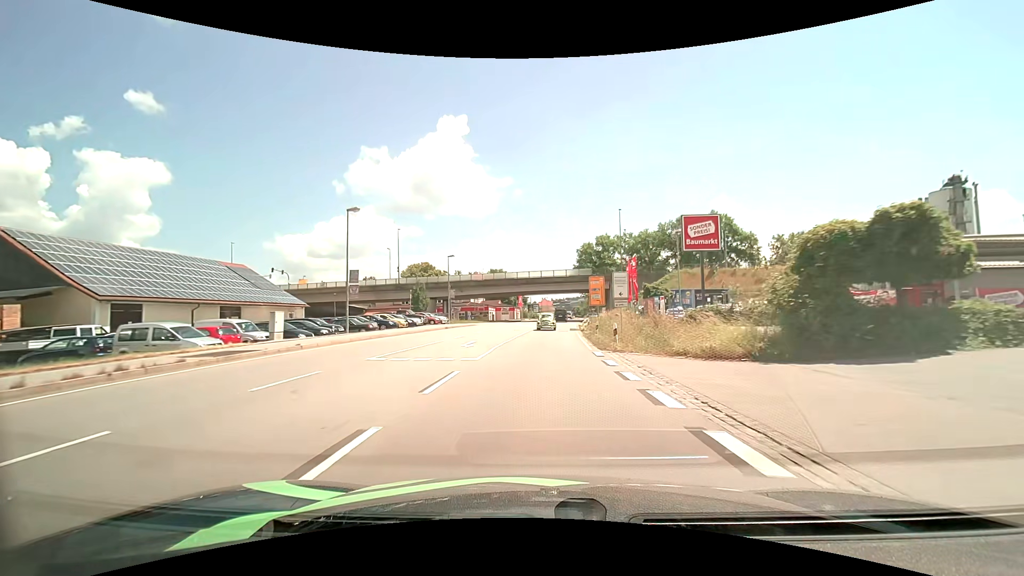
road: primary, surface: asphalt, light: Day
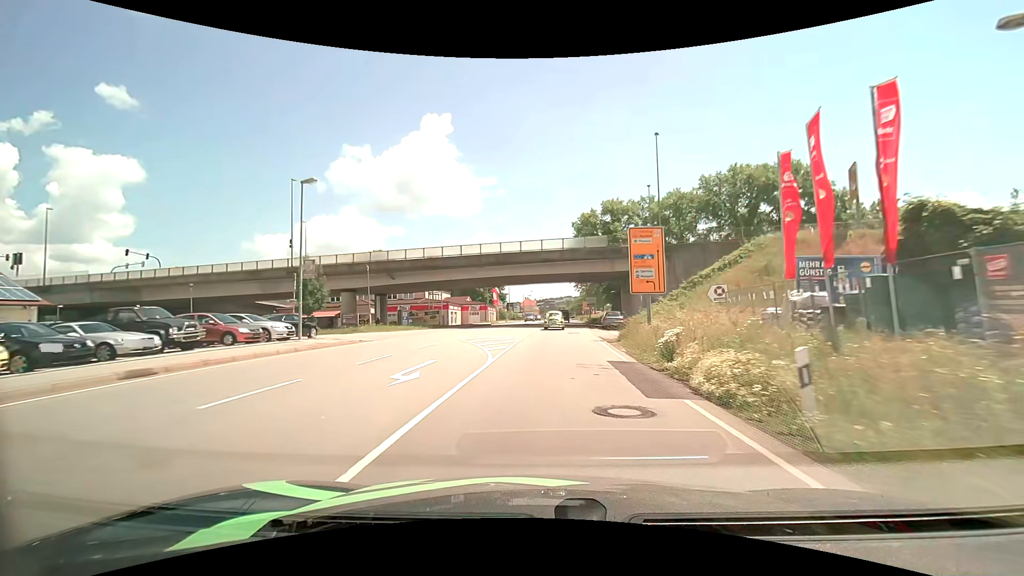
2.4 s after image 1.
(+0.5, +33.0) m; +2°
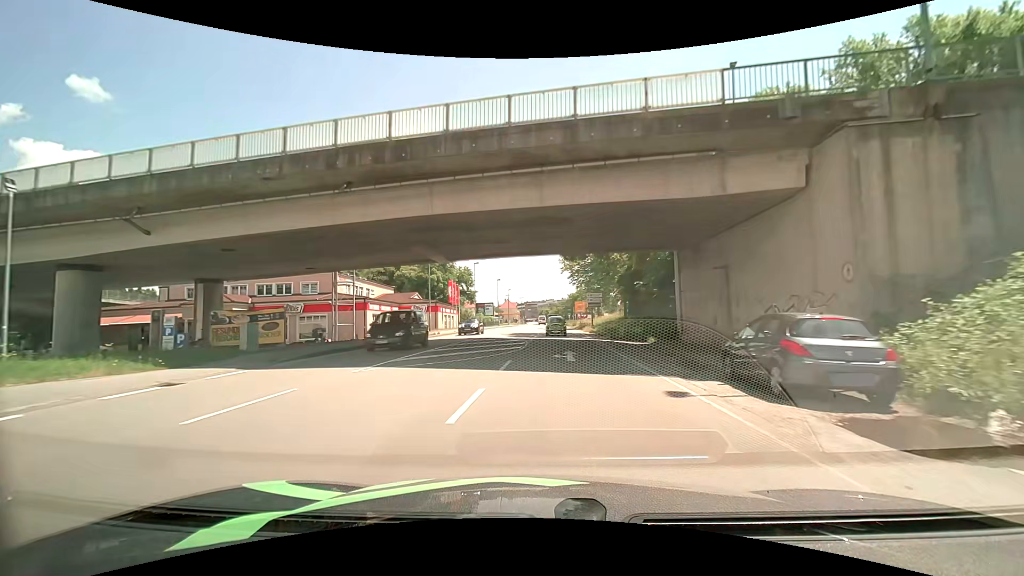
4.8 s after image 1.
(+0.7, +32.0) m; +2°
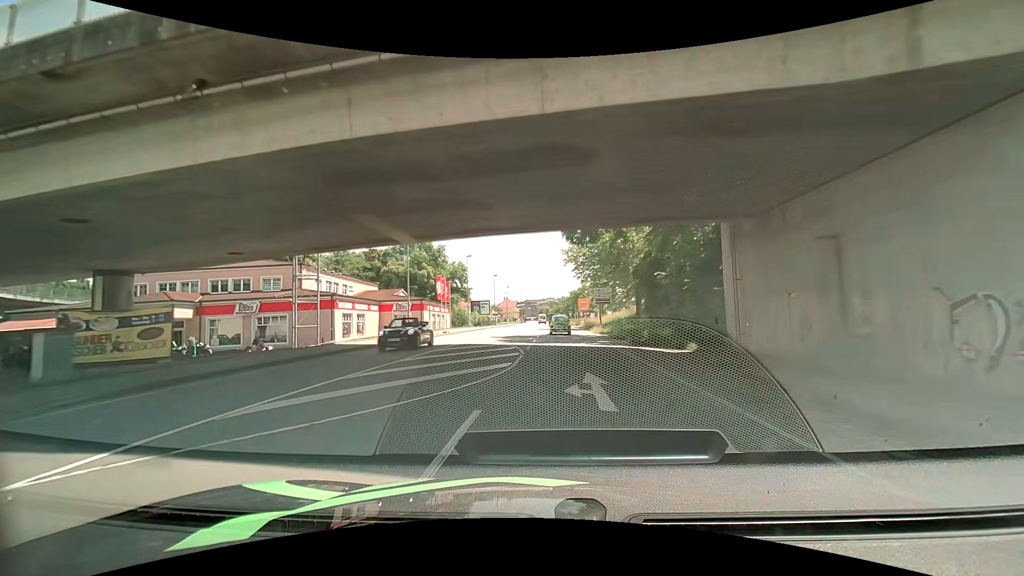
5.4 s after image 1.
(0.0, +8.1) m; 0°
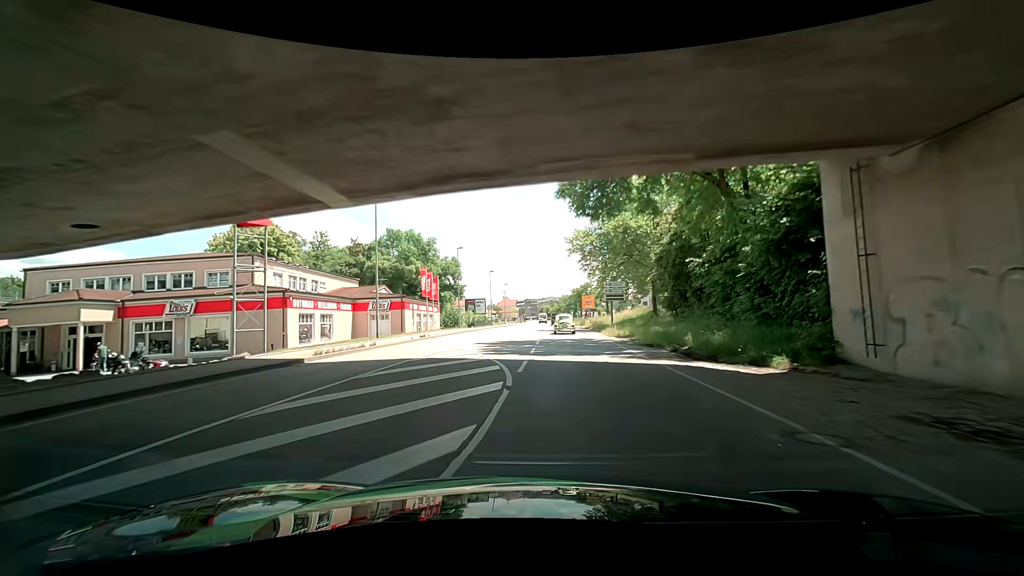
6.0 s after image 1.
(0.0, +8.2) m; +1°
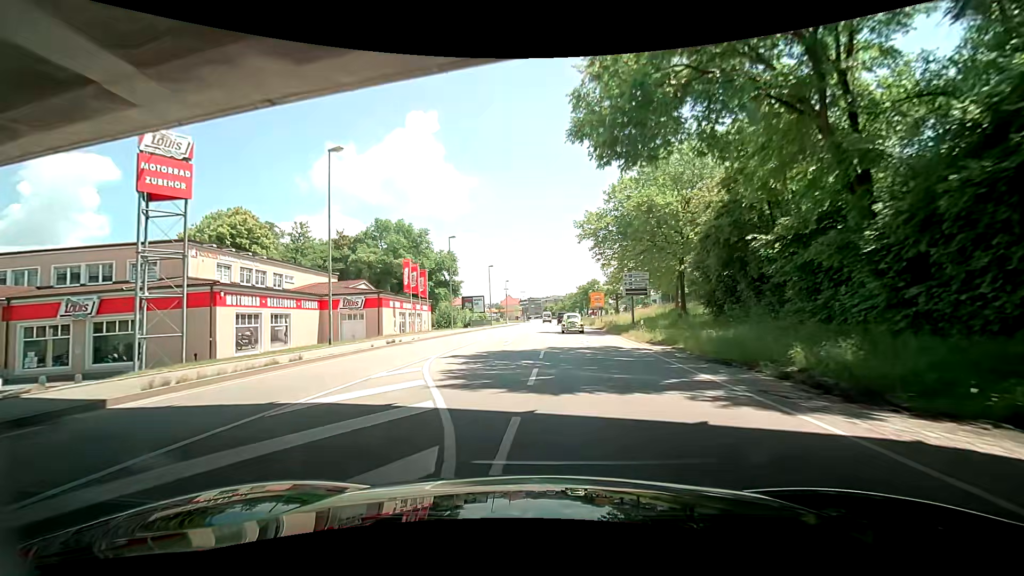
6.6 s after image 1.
(-0.1, +8.2) m; -2°
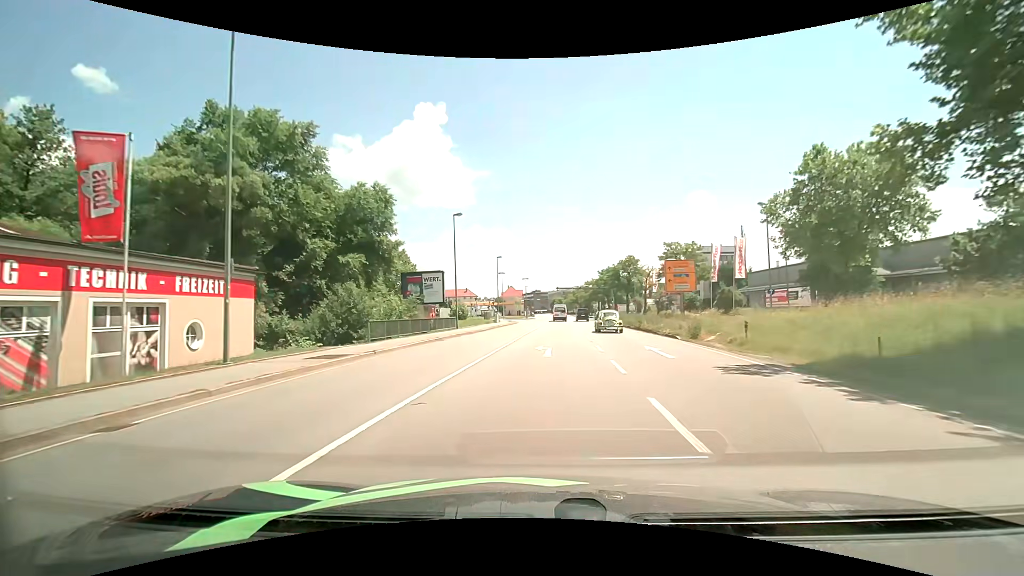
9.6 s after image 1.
(+0.3, +40.4) m; +1°
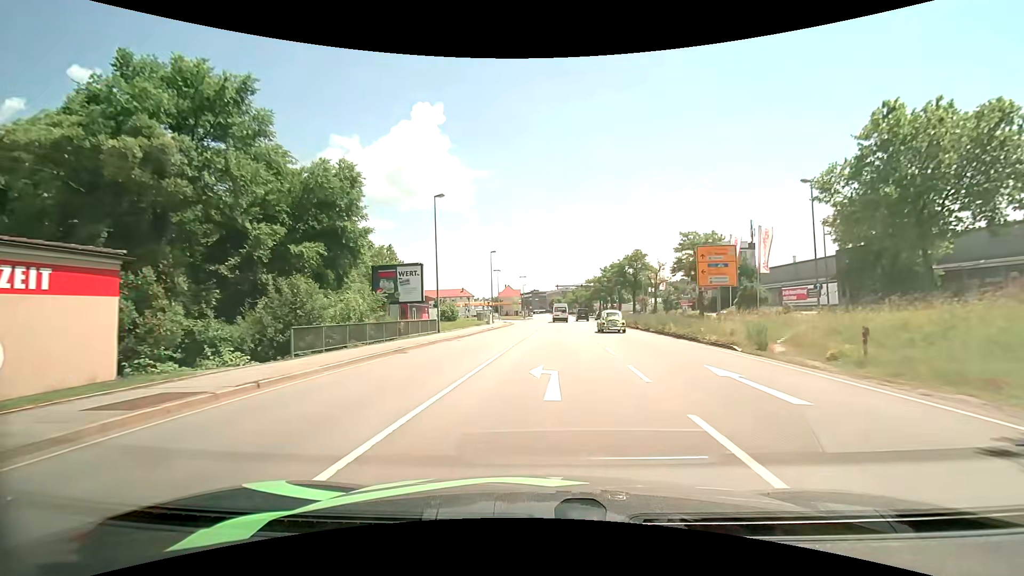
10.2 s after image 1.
(0.0, +7.2) m; 0°
(0, +10) (0, +20) (+1, +30) (+1, +40) (+2, +50) (+2, +60) (+3, +70) (+3, +80) (+4, +90) (0, +99) m
